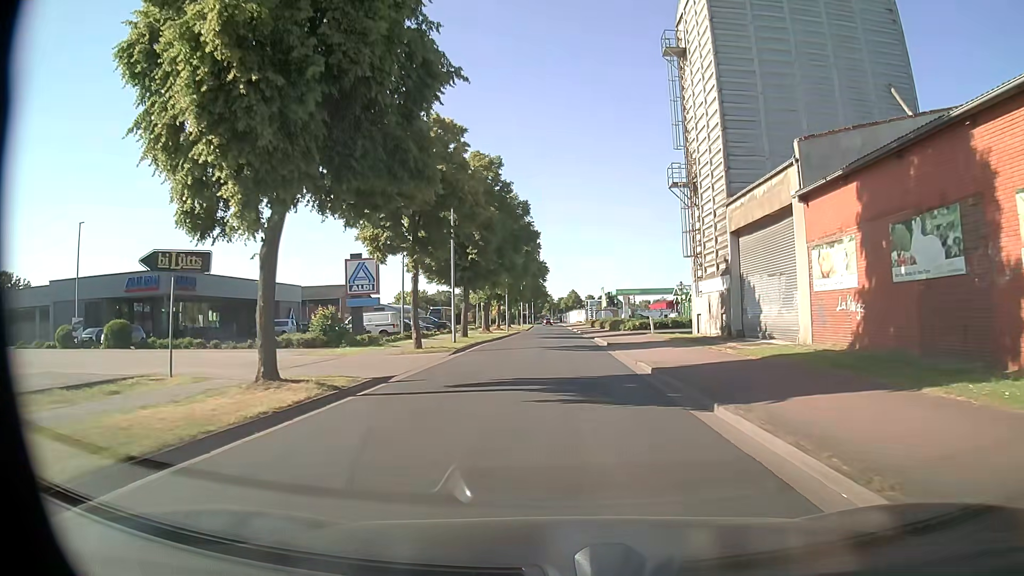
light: Day
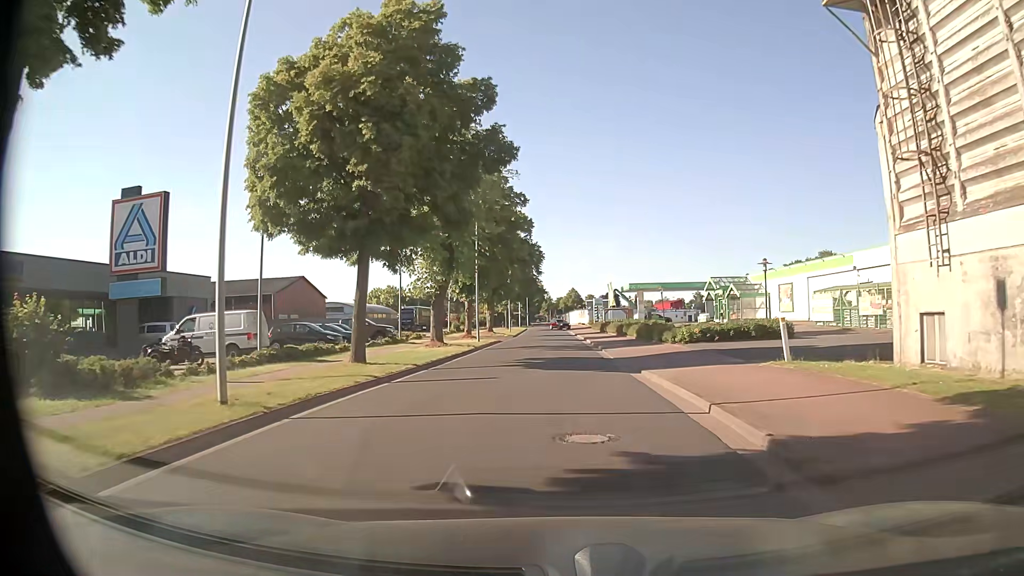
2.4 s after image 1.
(0.0, +22.9) m; -1°
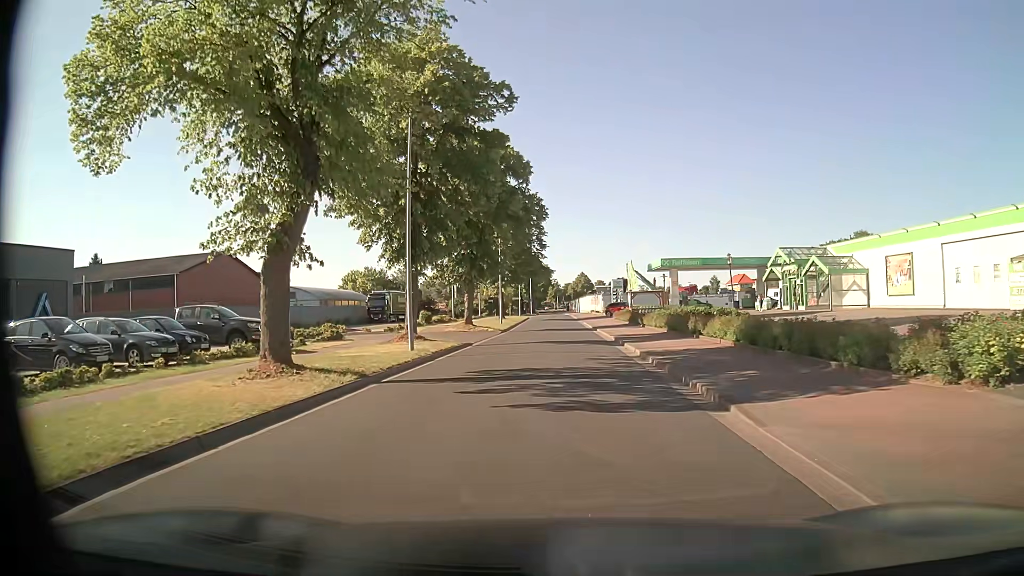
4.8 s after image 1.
(+0.3, +21.3) m; +1°
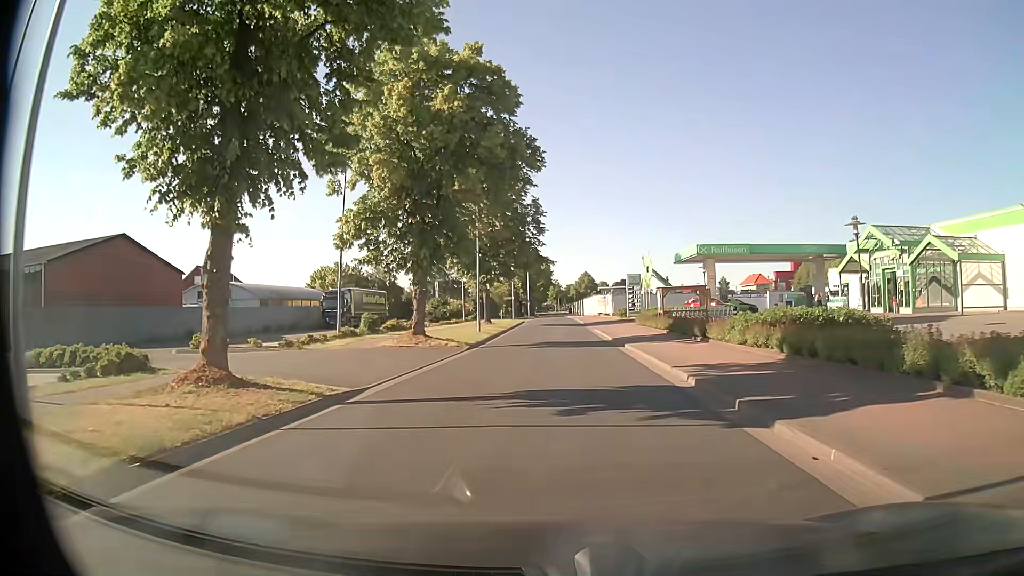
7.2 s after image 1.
(-0.3, +16.5) m; -2°
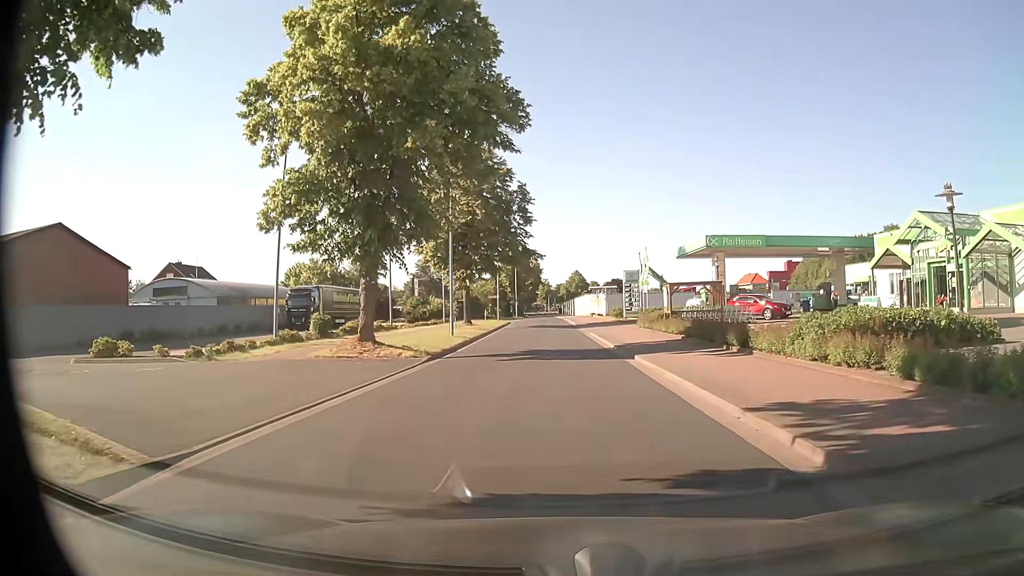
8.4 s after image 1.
(+0.1, +6.4) m; +1°
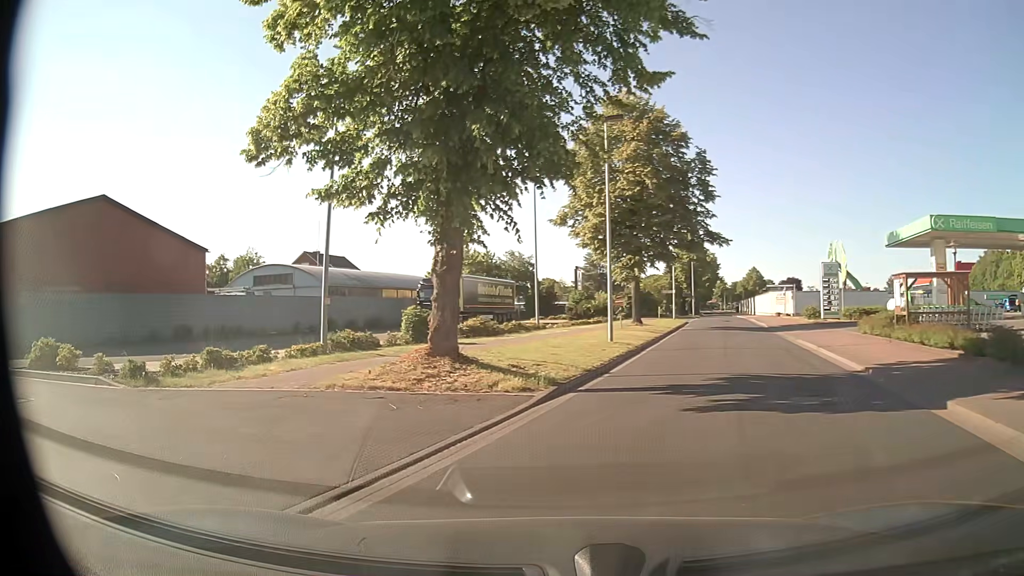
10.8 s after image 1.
(-0.5, +9.9) m; -14°
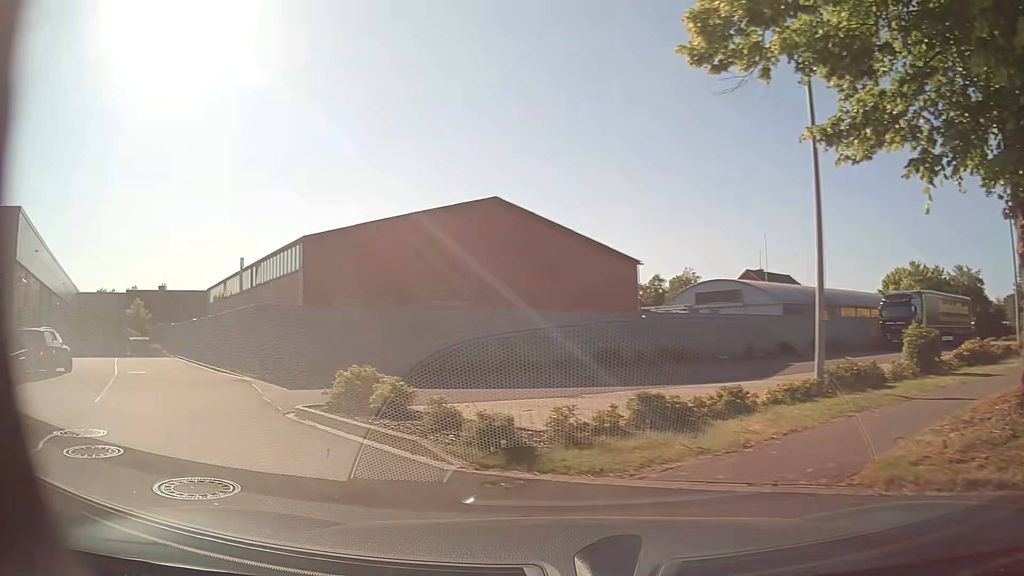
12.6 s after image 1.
(-1.6, +5.5) m; -40°
